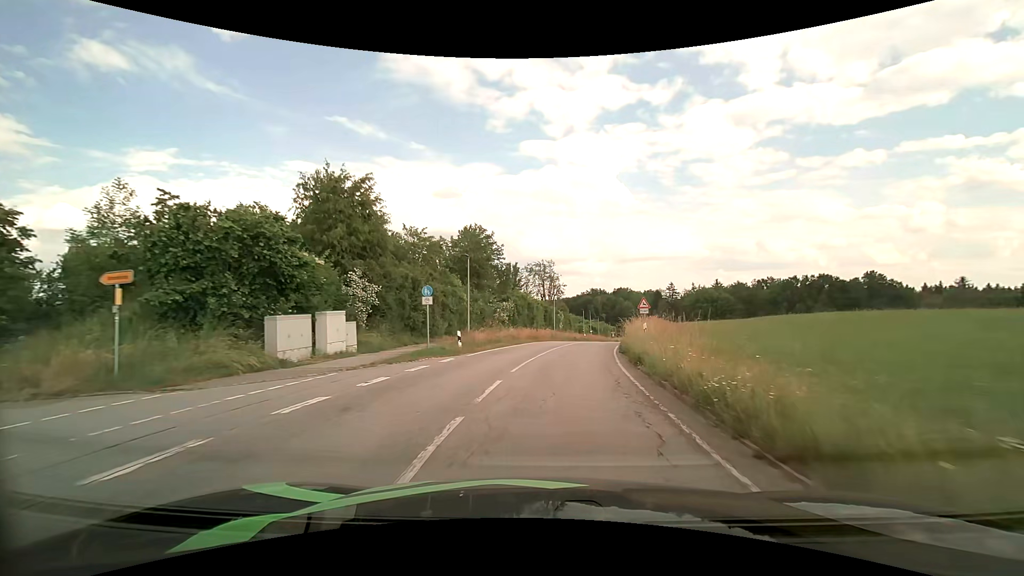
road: tertiary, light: Day
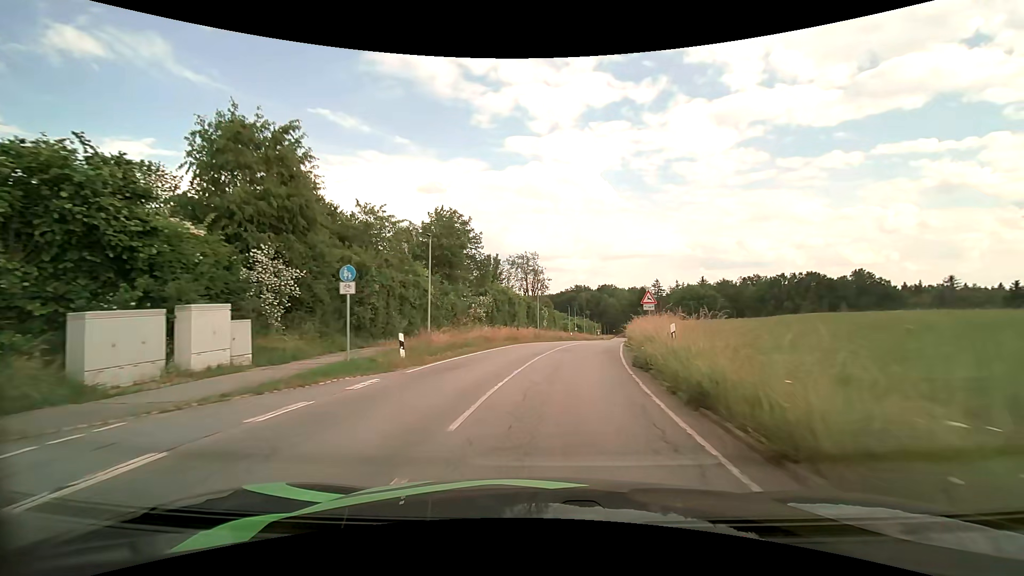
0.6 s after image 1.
(+0.1, +6.5) m; +2°
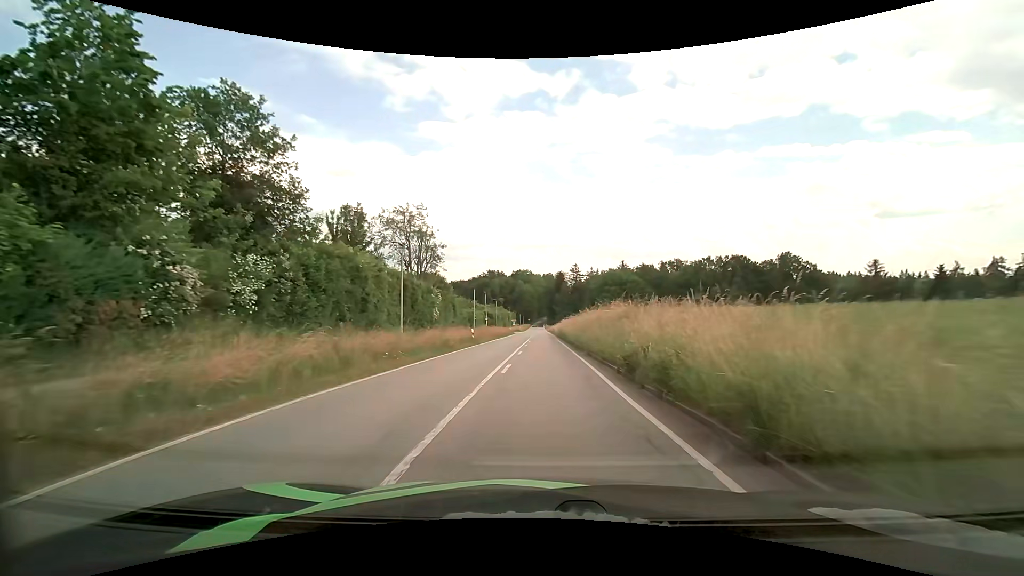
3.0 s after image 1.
(+2.2, +26.1) m; +10°
